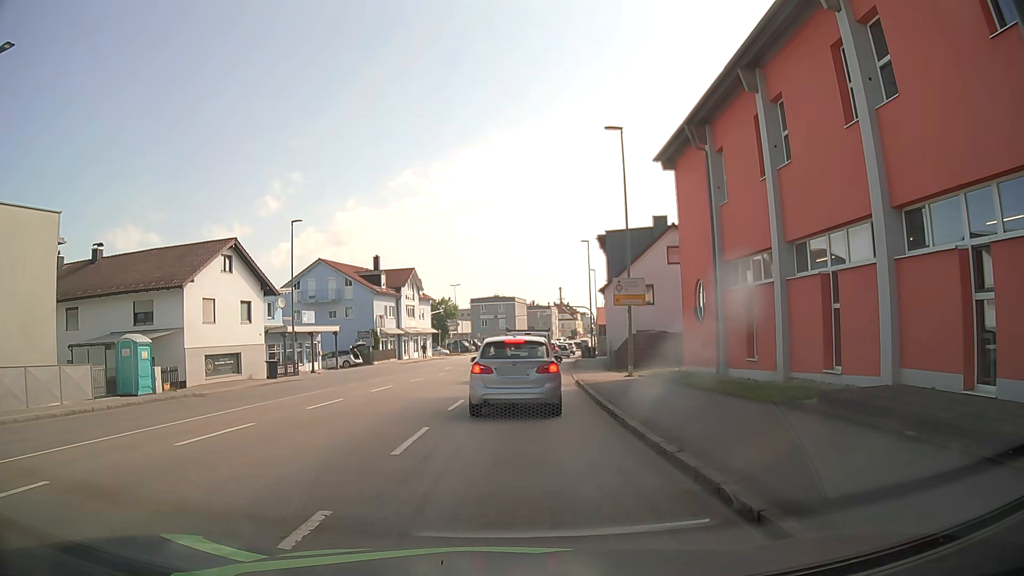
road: tertiary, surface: asphalt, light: Day
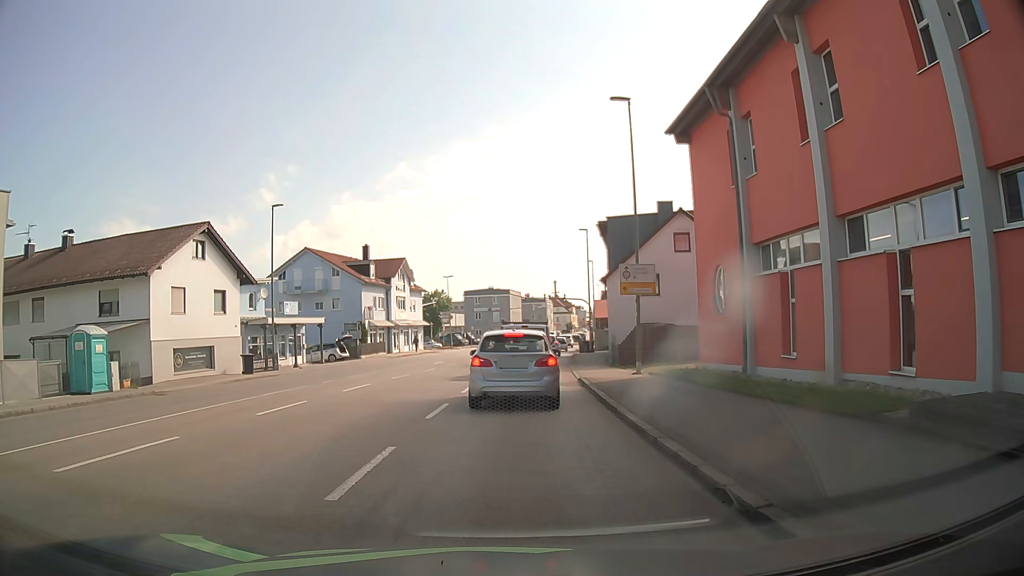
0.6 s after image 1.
(0.0, +2.9) m; 0°
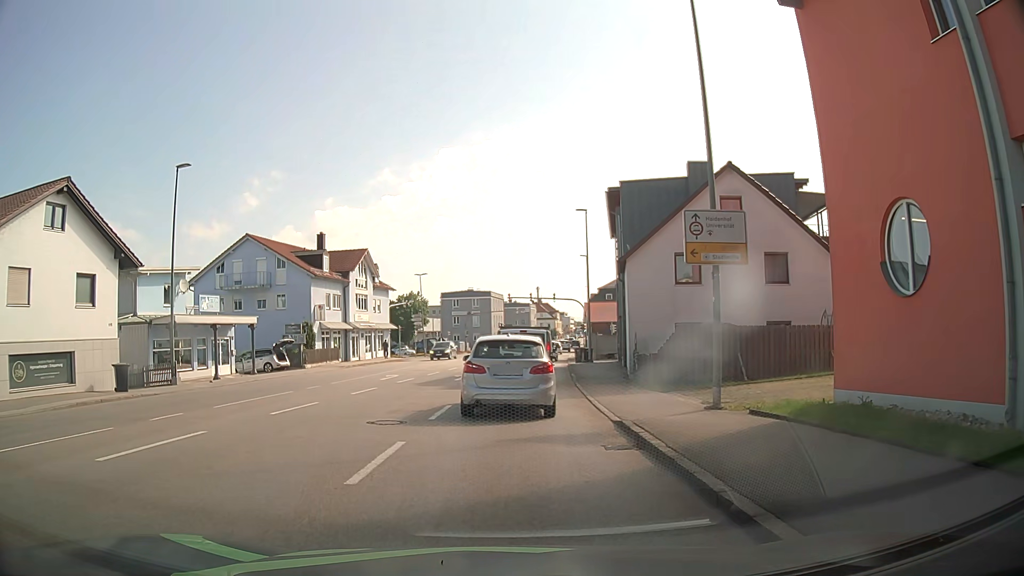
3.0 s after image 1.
(+0.2, +11.2) m; +2°
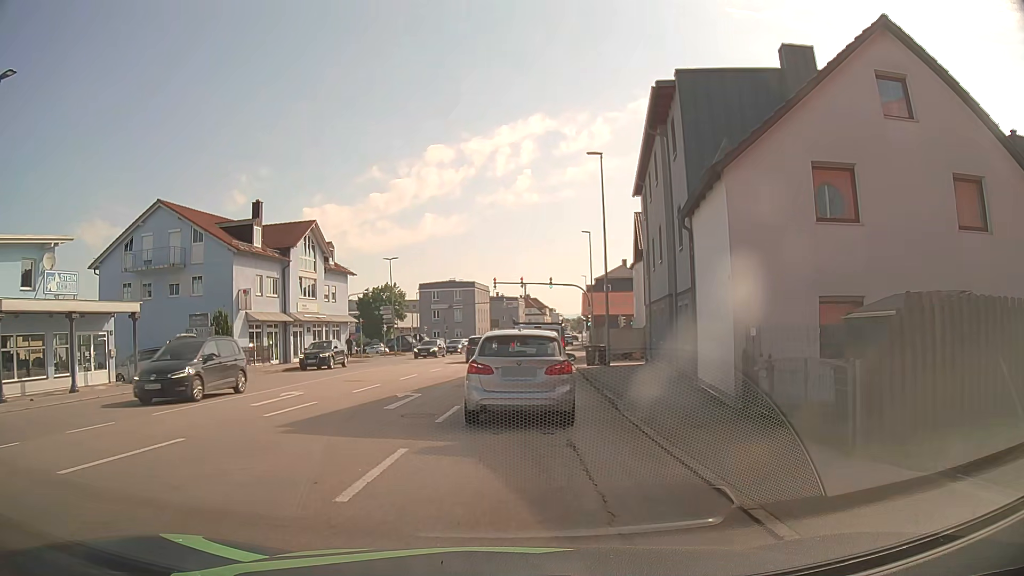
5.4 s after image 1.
(0.0, +13.1) m; +2°
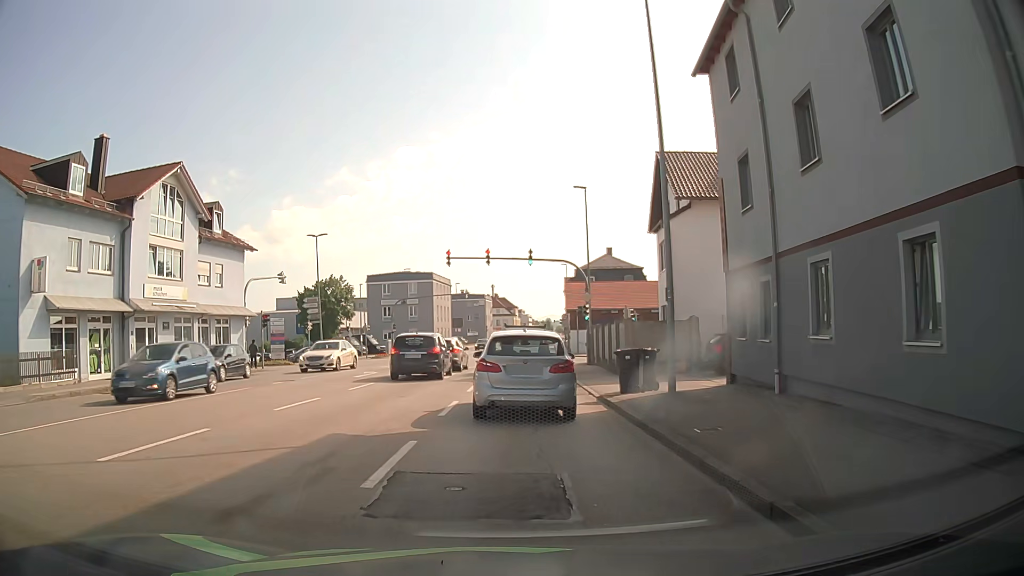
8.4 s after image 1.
(-0.1, +17.5) m; +1°
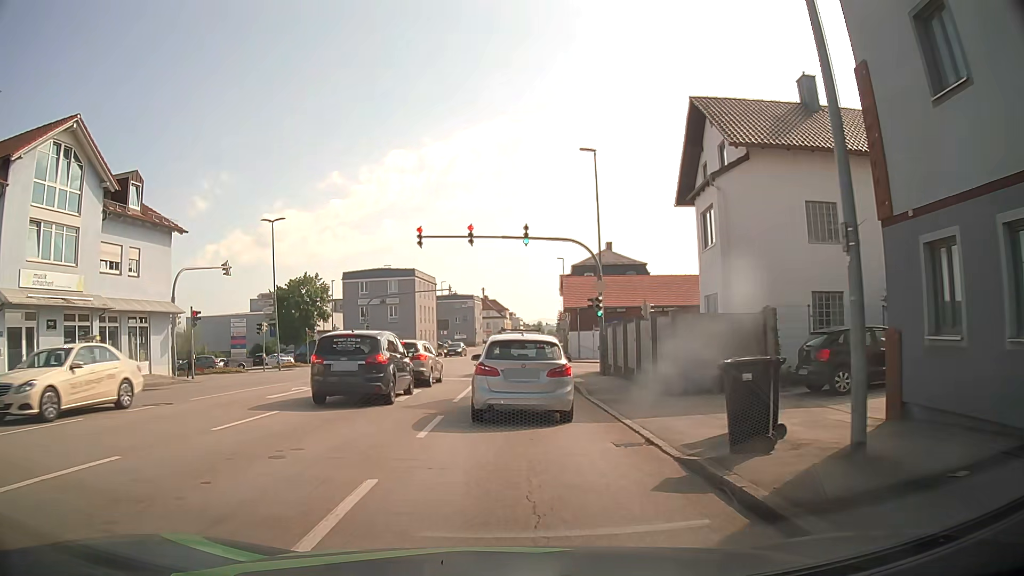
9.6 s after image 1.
(+0.1, +8.7) m; +2°
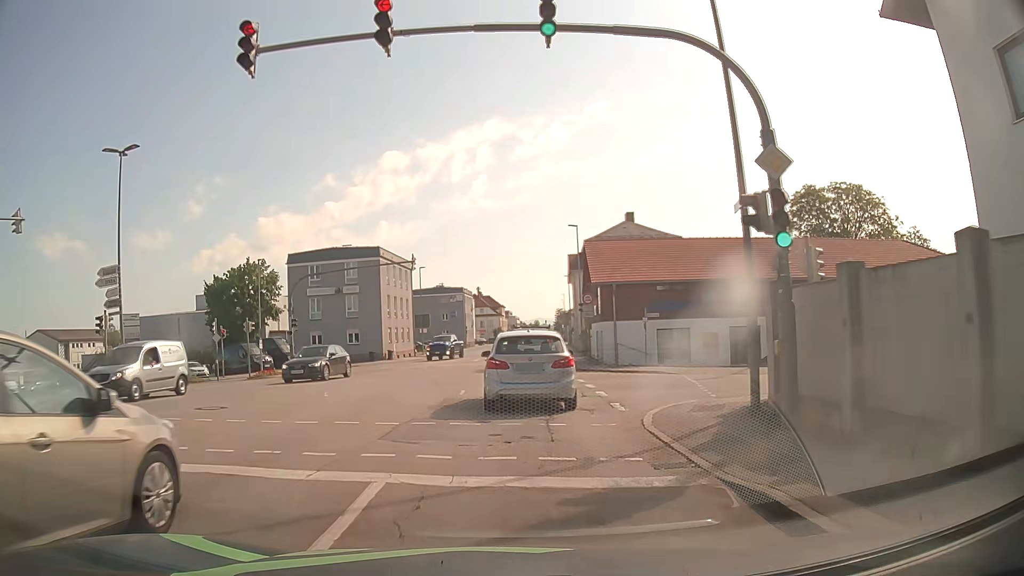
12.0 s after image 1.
(-0.4, +19.8) m; -1°
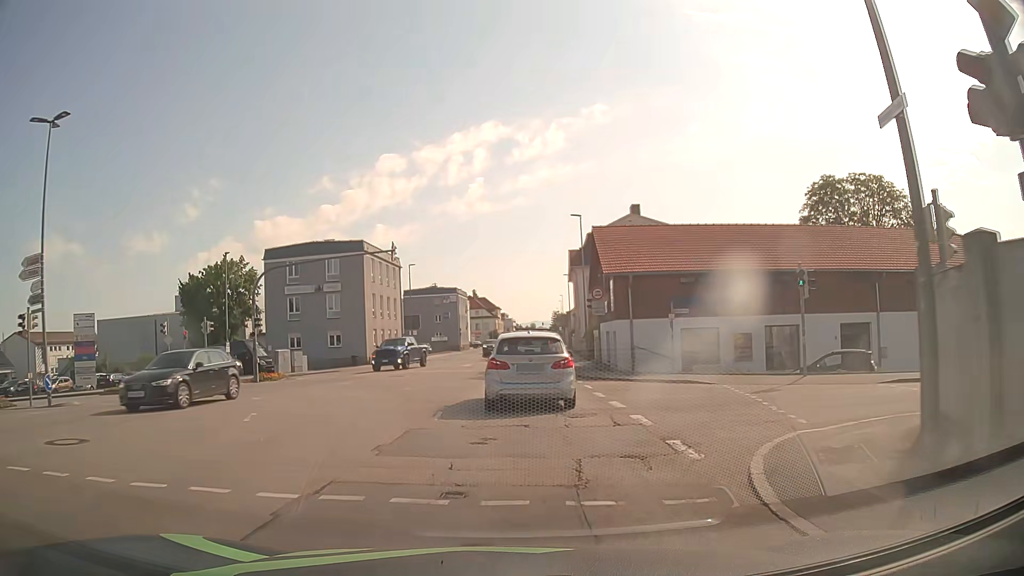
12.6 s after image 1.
(0.0, +5.5) m; +1°
(0, +10) (0, +20) (+1, +30) (+1, +40) (+2, +50) (+2, +60) (+3, +70) (+4, +80) (+4, +90) (+5, +100) m
